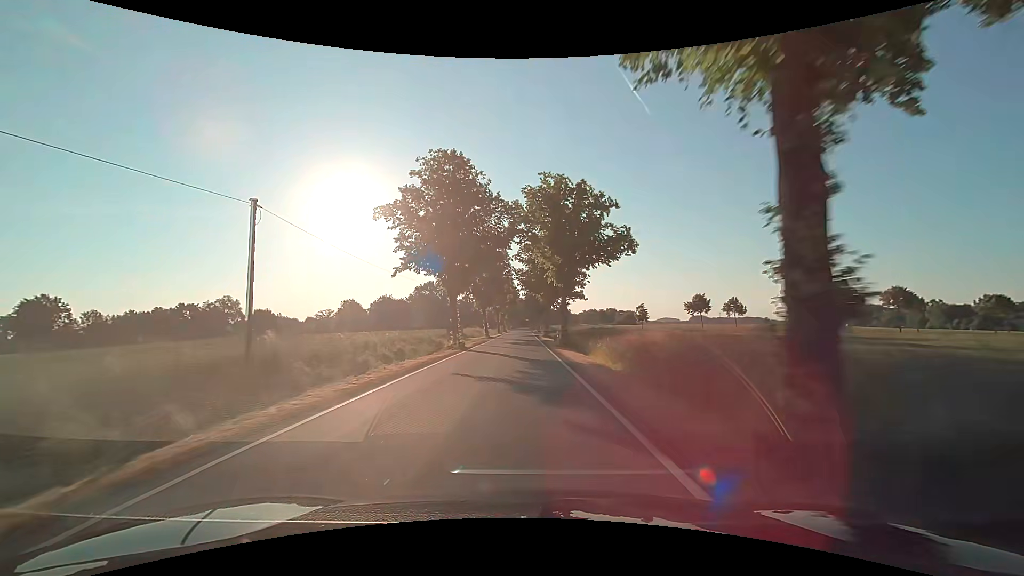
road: tertiary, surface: asphalt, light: Day
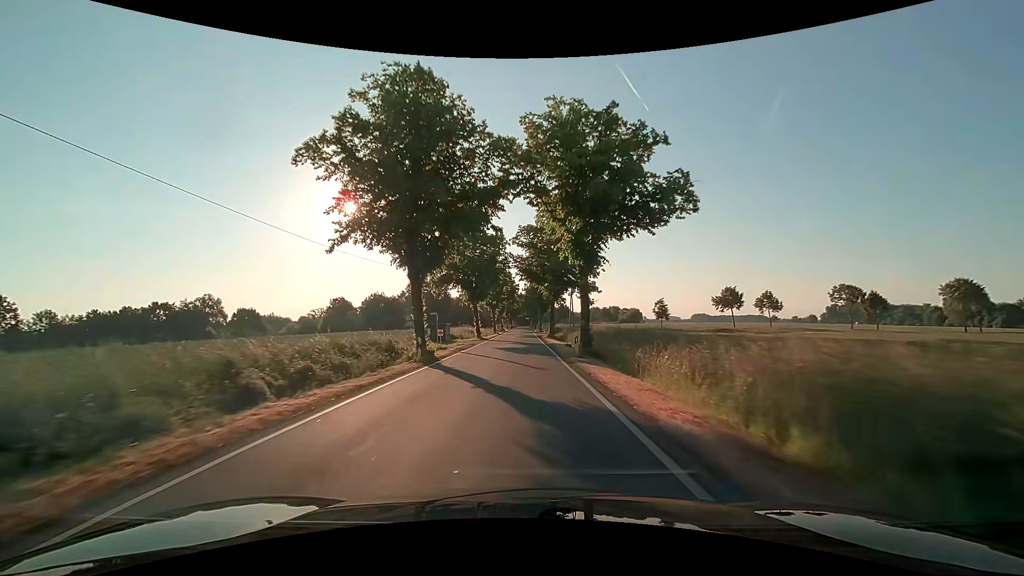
(0.0, +11.8) m; 0°
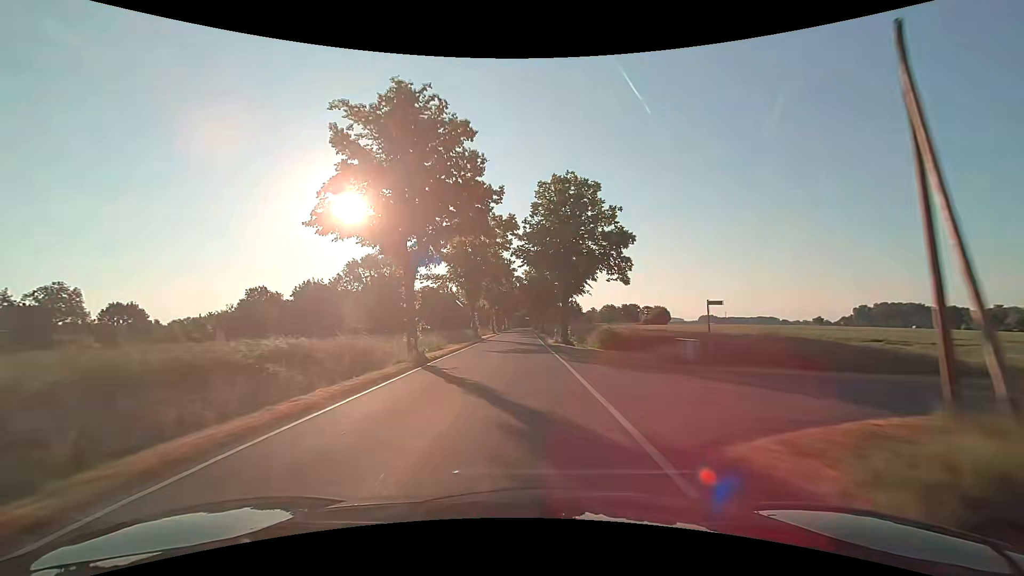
(+0.3, +58.2) m; 0°
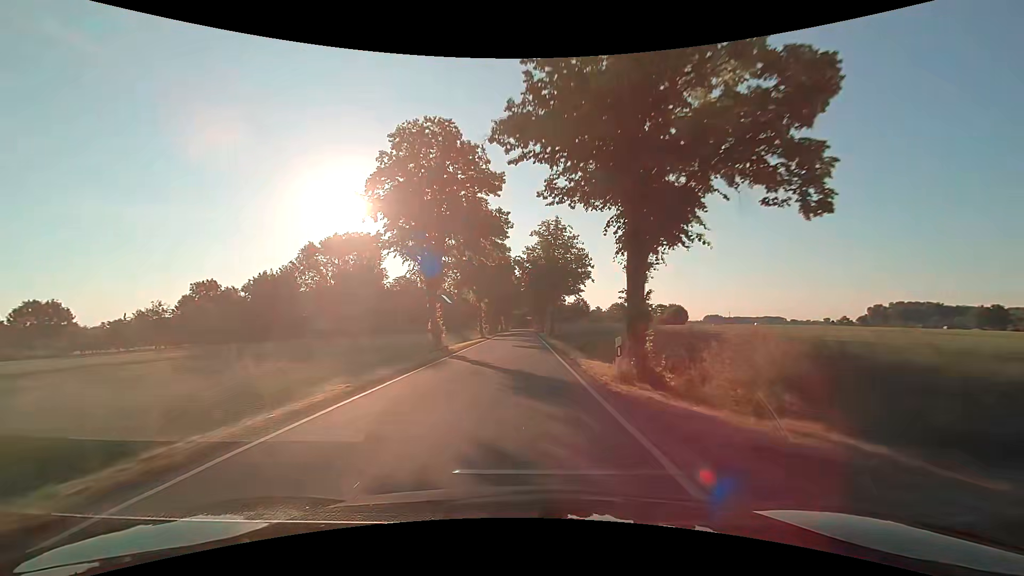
(+0.1, +23.0) m; 0°
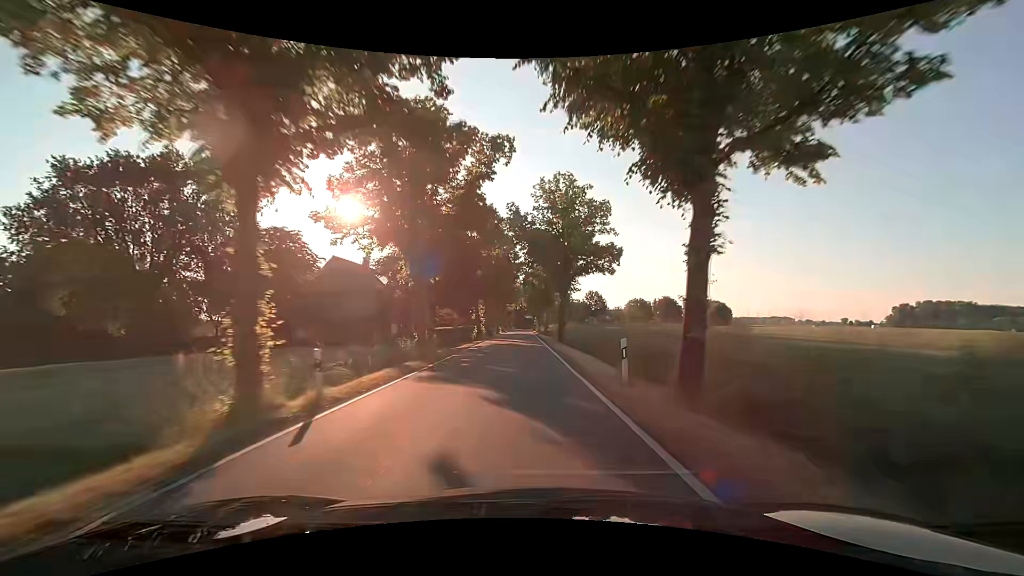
(0.0, +45.6) m; 0°
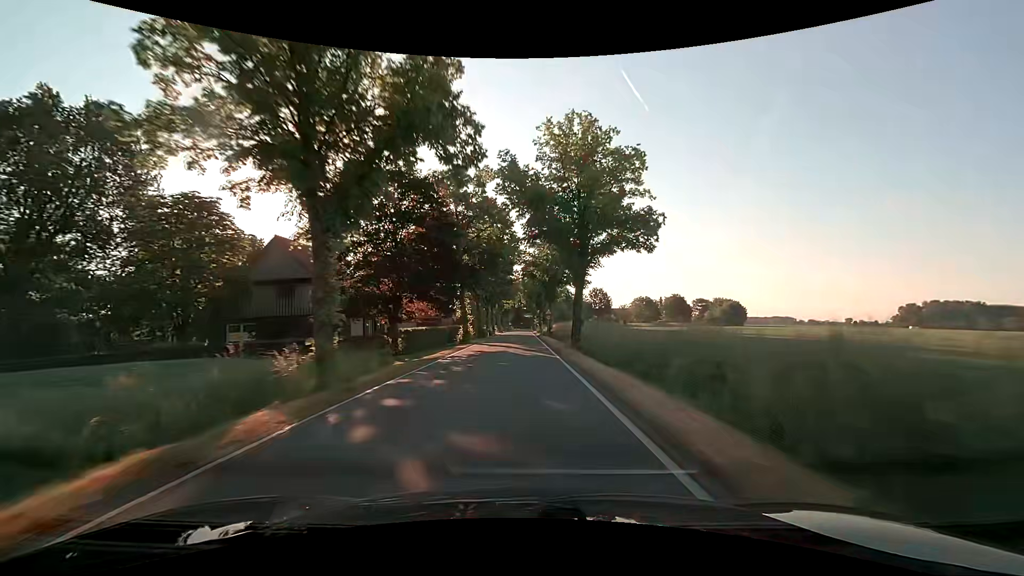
(0.0, +11.3) m; 0°
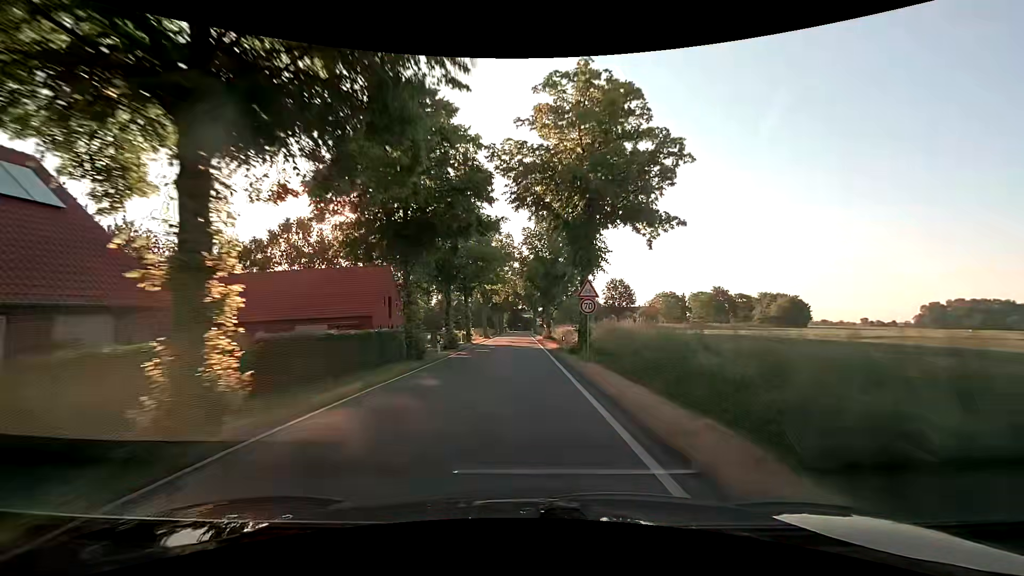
(+0.1, +33.7) m; 0°
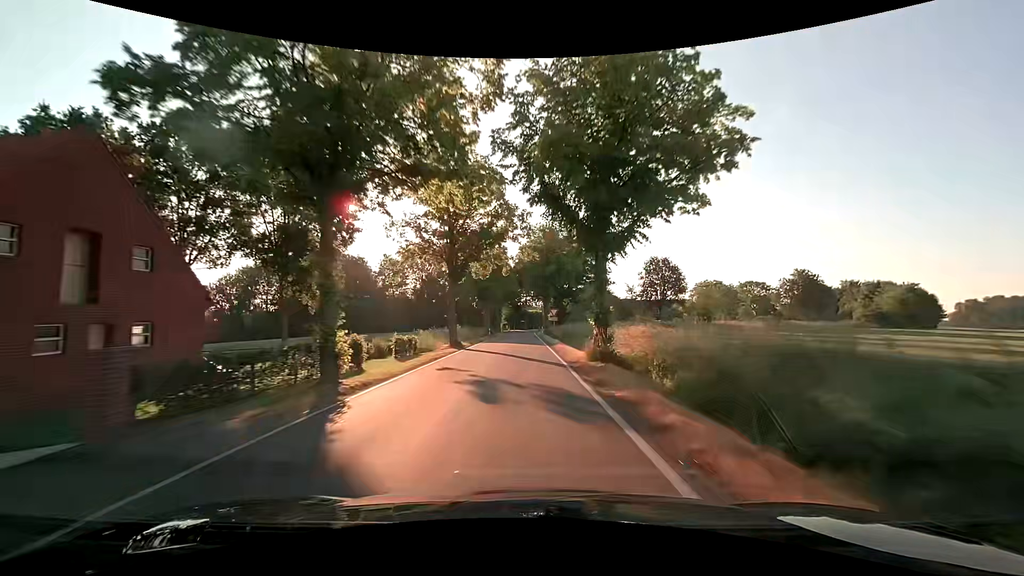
(-0.1, +33.4) m; 0°
(0, +10) (0, +20) (0, +30) (0, +40) (0, +50) (0, +60) (0, +70) (0, +80) (+1, +90) (+2, +100) m
